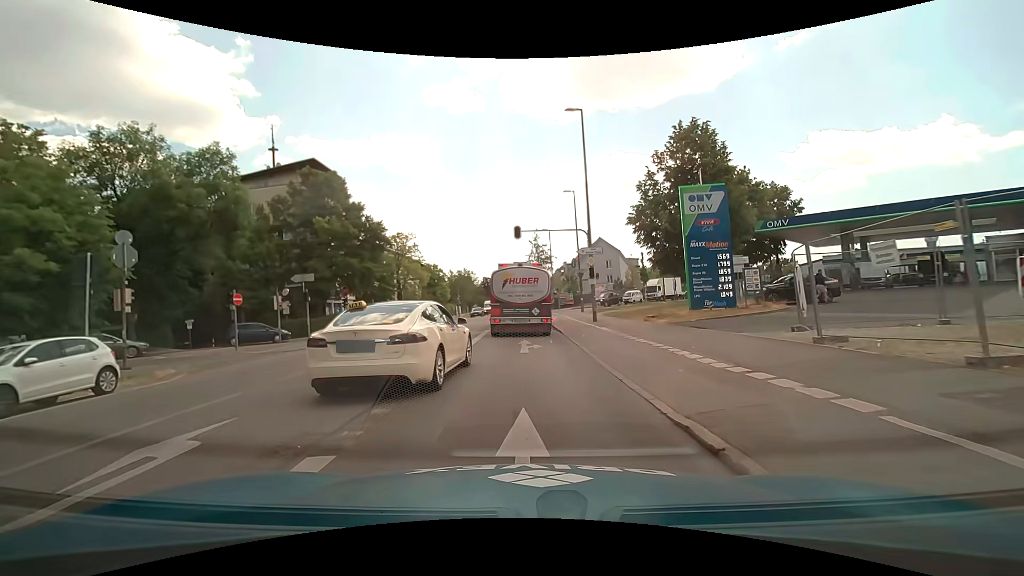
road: secondary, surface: asphalt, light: Day
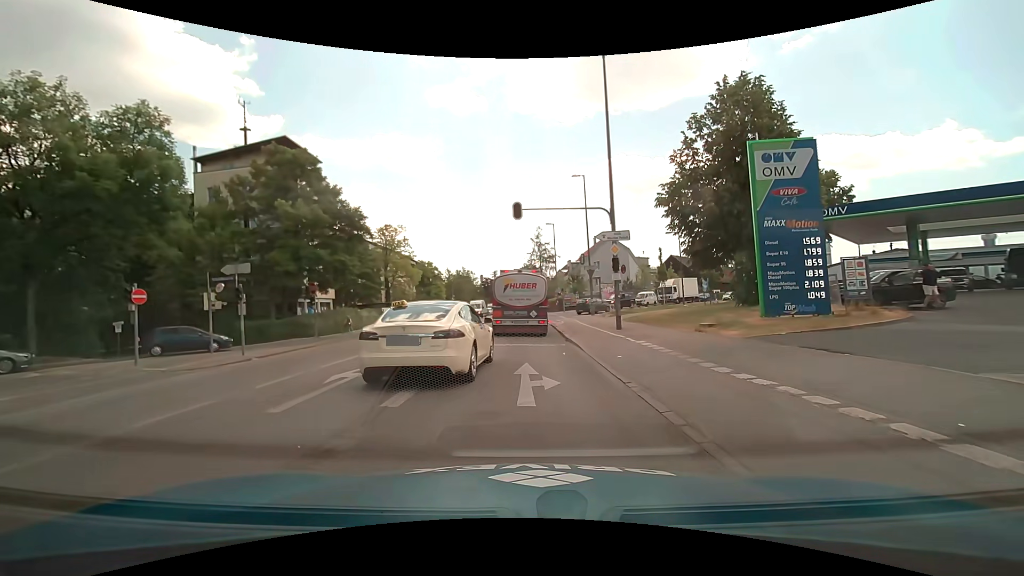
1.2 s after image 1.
(0.0, +6.9) m; 0°
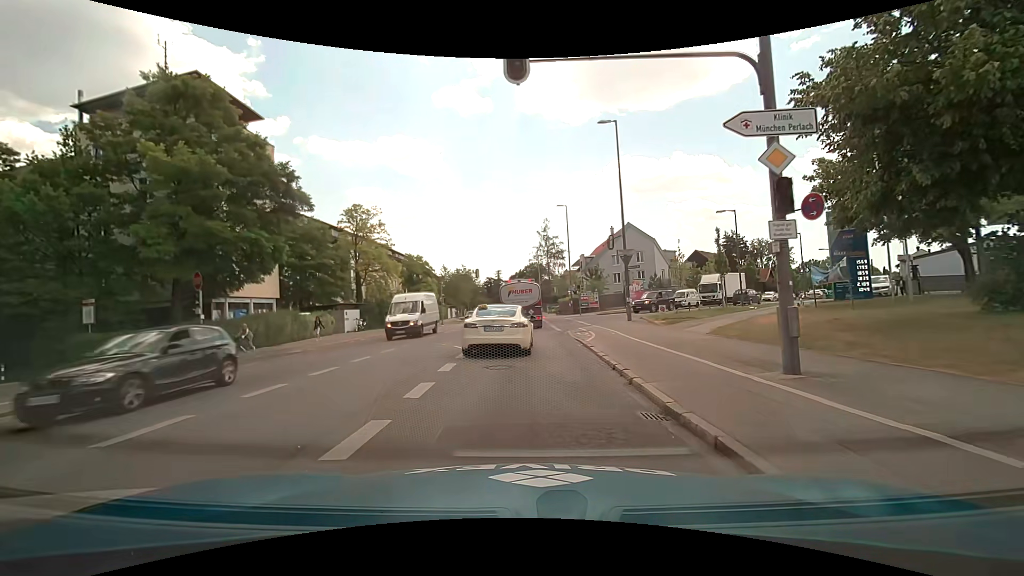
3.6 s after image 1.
(0.0, +13.7) m; 0°
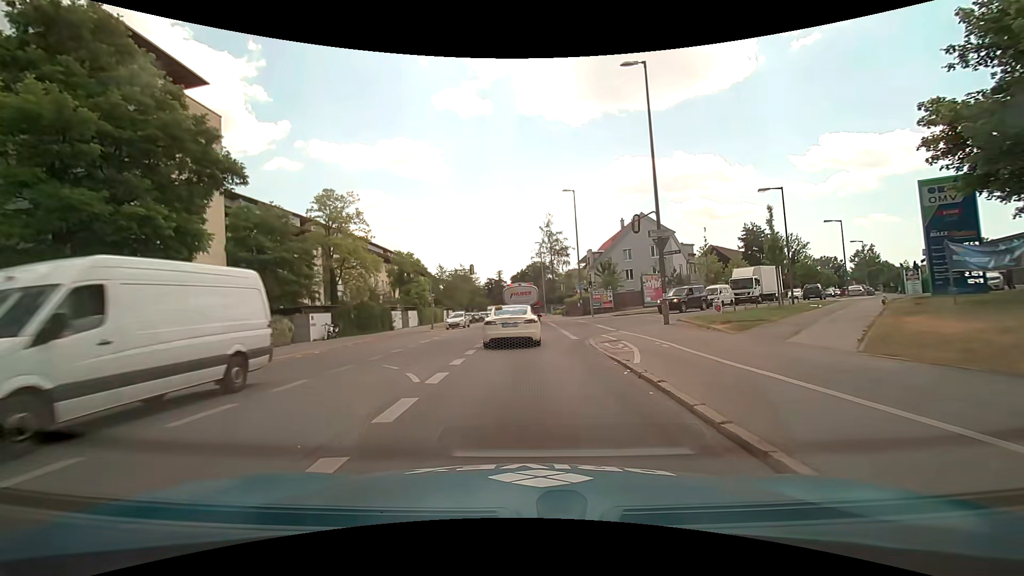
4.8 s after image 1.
(0.0, +7.7) m; 0°
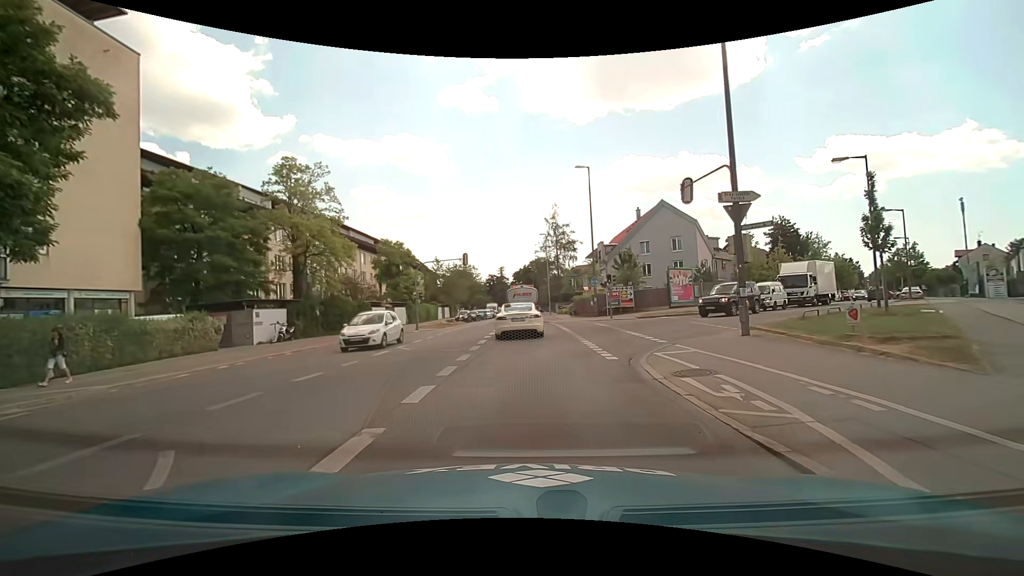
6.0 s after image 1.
(-0.1, +8.0) m; -1°
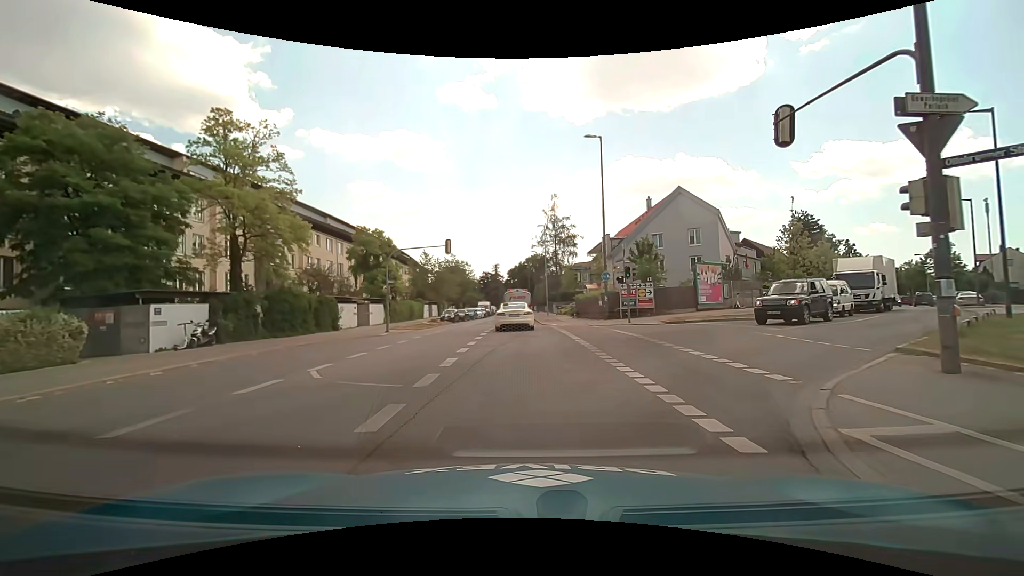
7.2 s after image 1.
(0.0, +7.4) m; 0°
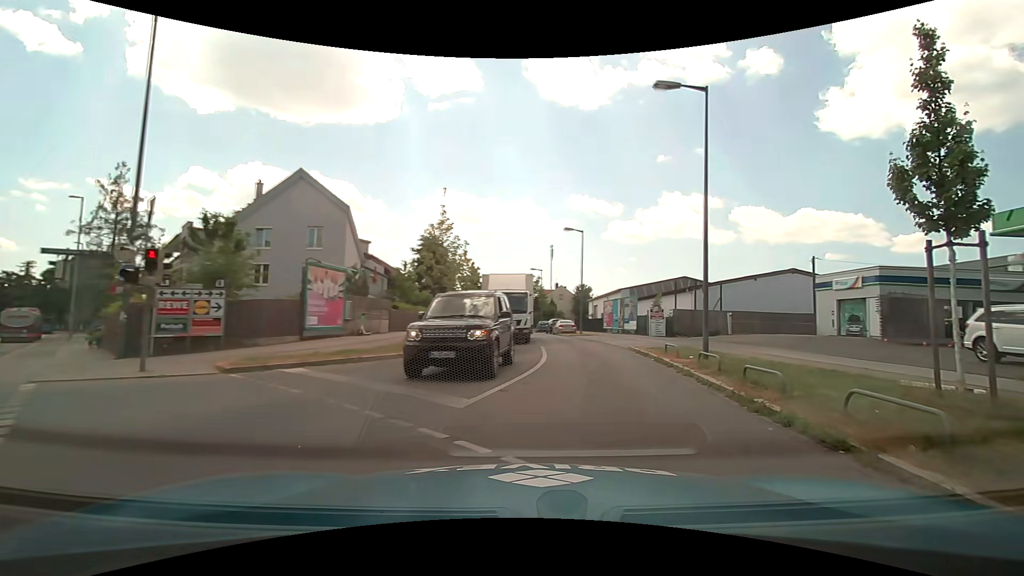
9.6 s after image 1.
(+3.6, +12.4) m; +41°
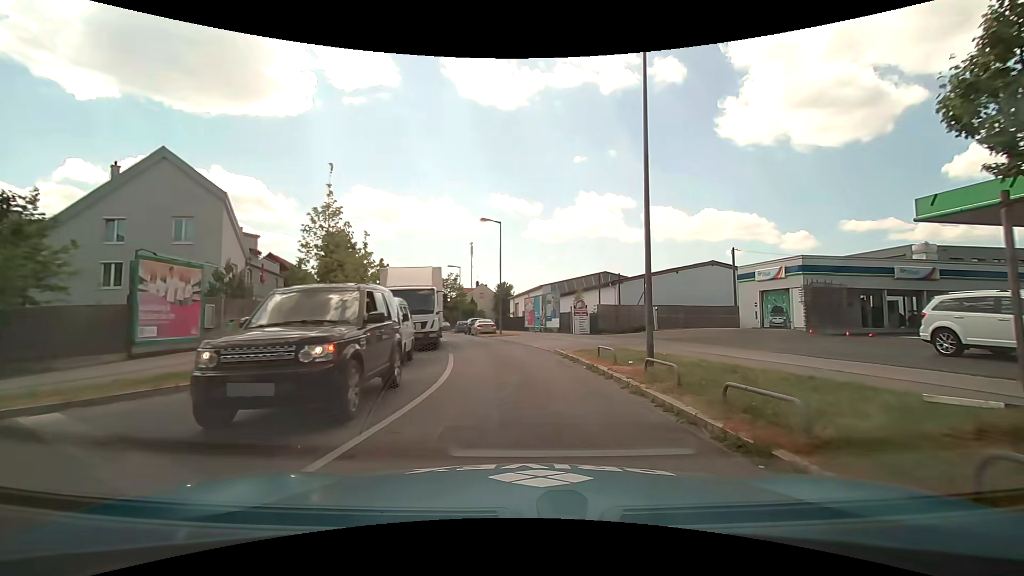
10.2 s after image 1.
(+0.4, +3.7) m; +9°
(0, +10) (-1, +20) (-3, +30) (-5, +40) (-7, +49) (-10, +59) (-12, +69) (-15, +78) (-18, +88) (-21, +97) m
